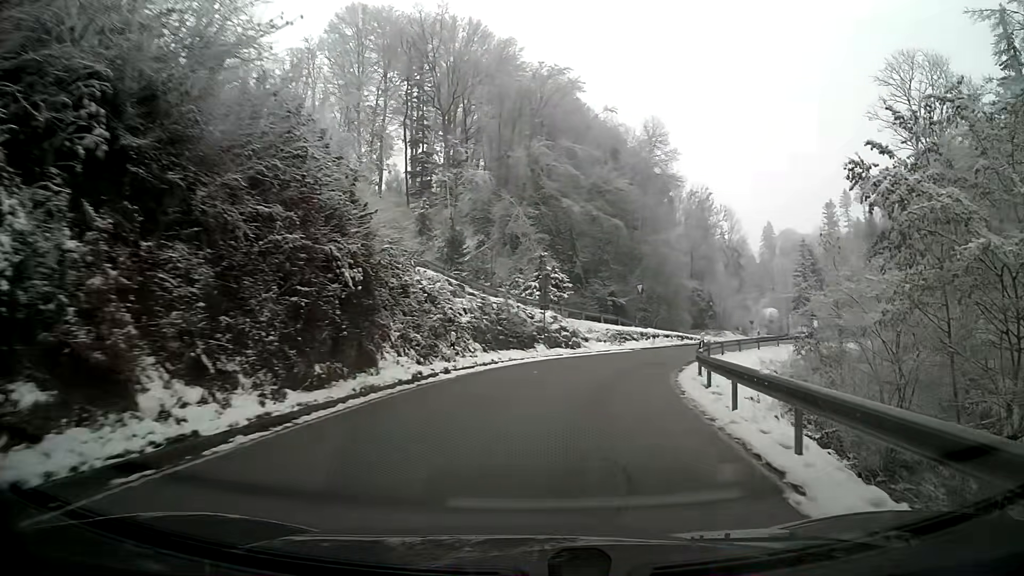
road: tertiary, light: Day
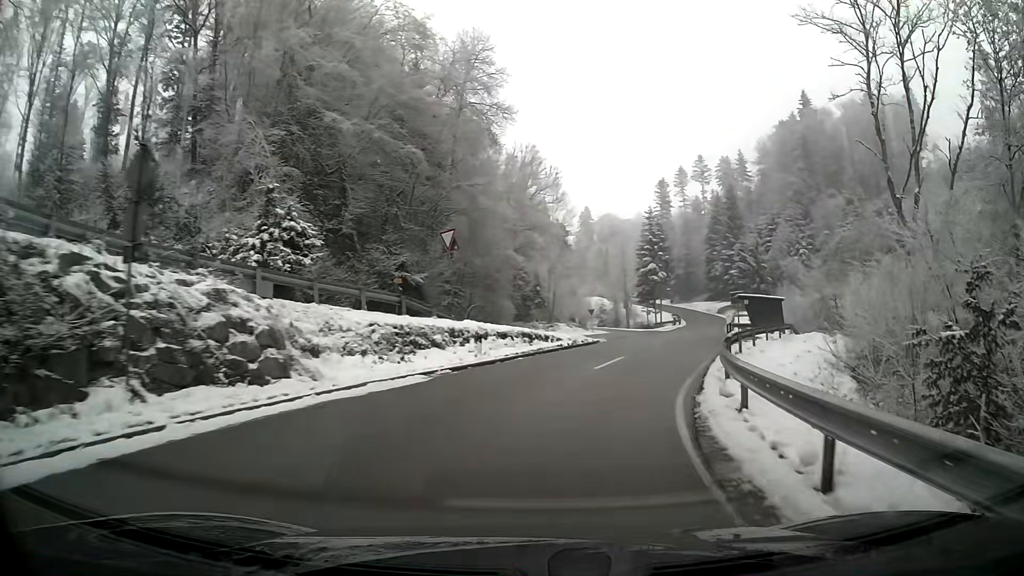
(+3.3, +22.9) m; +17°
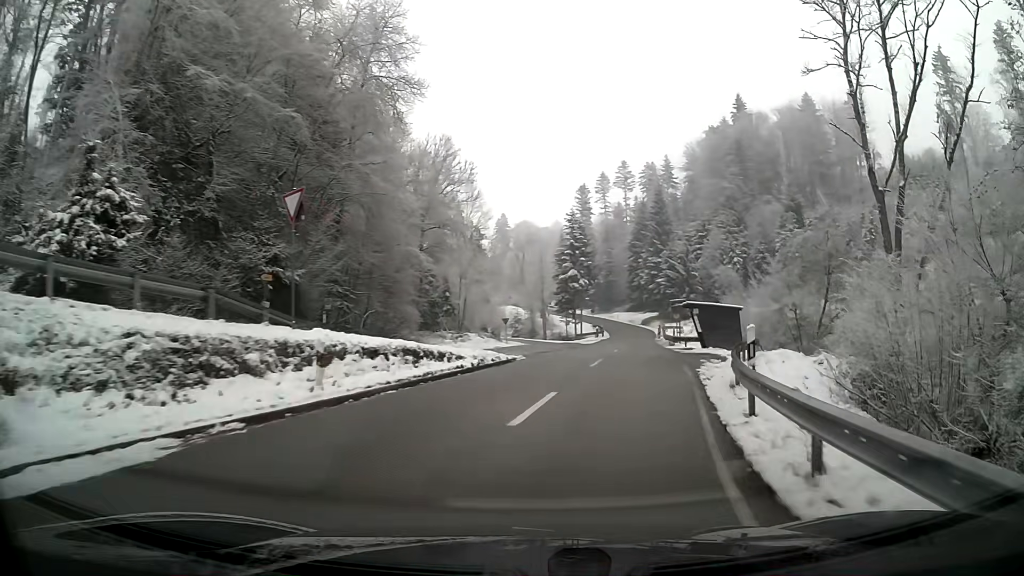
(+0.4, +7.8) m; +6°
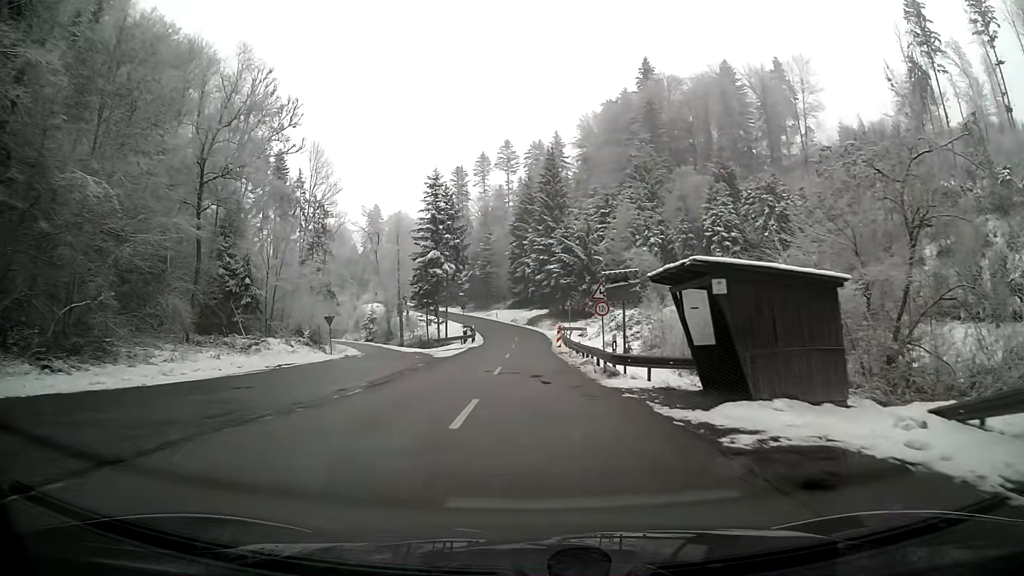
(+2.4, +24.1) m; +7°
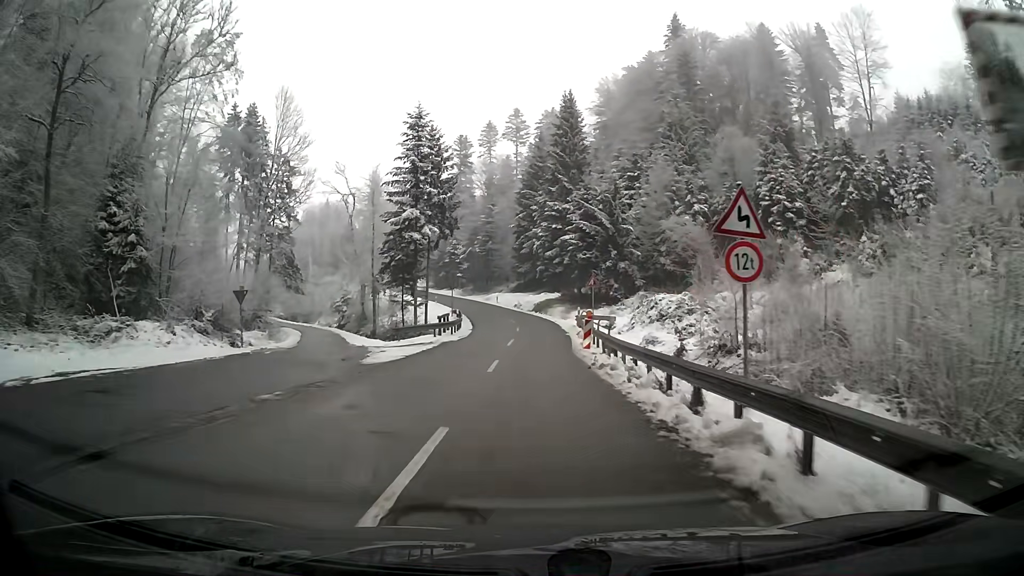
(0.0, +17.2) m; 0°
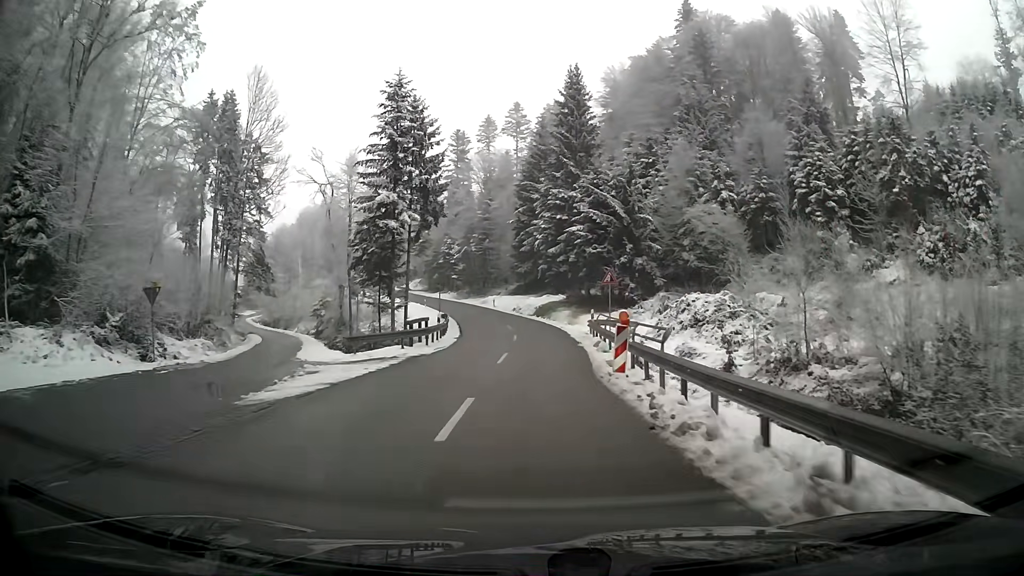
(0.0, +8.9) m; -1°
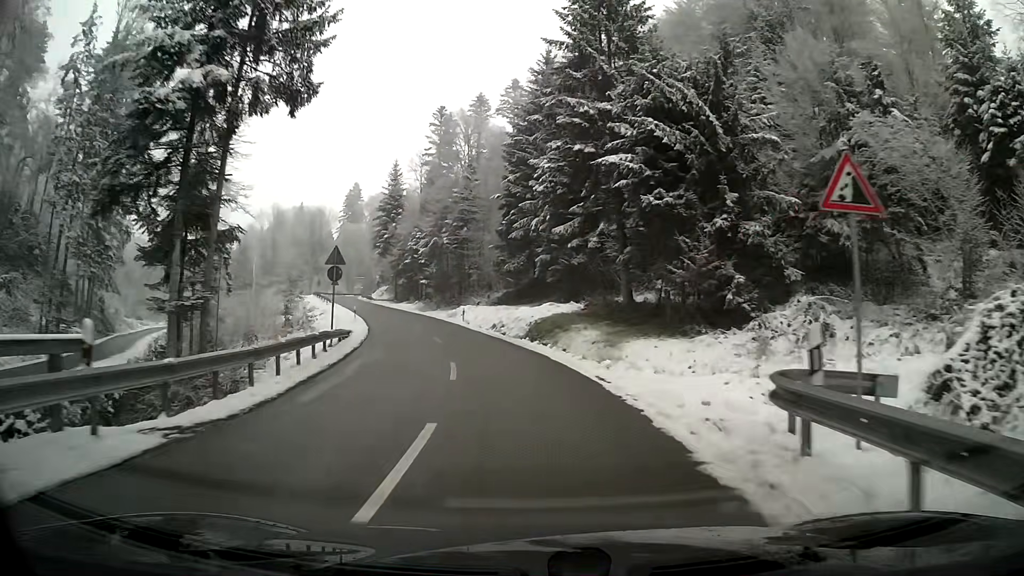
(+0.2, +27.0) m; -1°
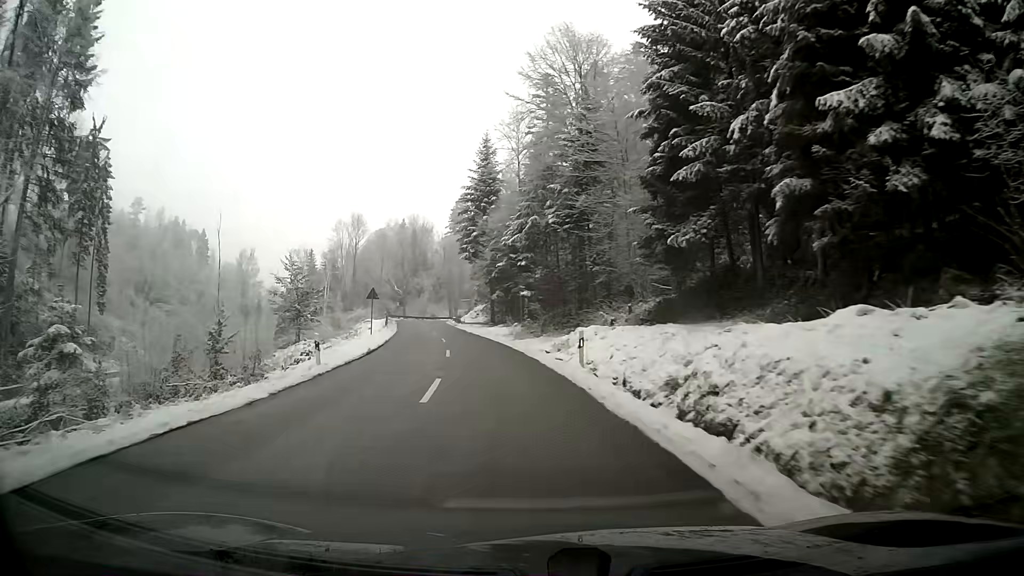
(-2.4, +27.2) m; -10°
(0, +10) (-1, +20) (-2, +30) (-4, +40) (-5, +50) (-7, +59) (-9, +69) (-10, +79) (-11, +89) (-9, +99) m
